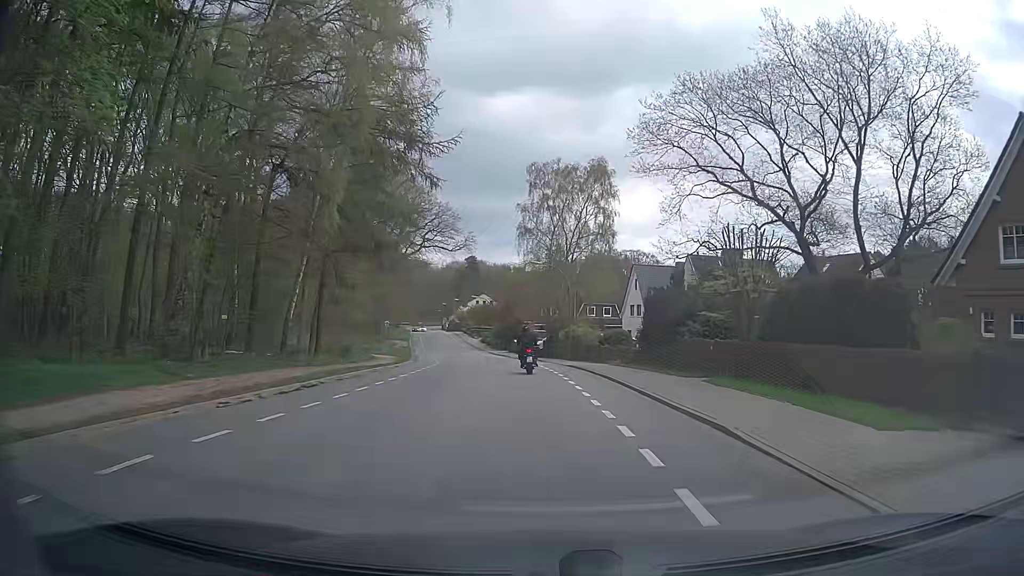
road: secondary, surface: asphalt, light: Day
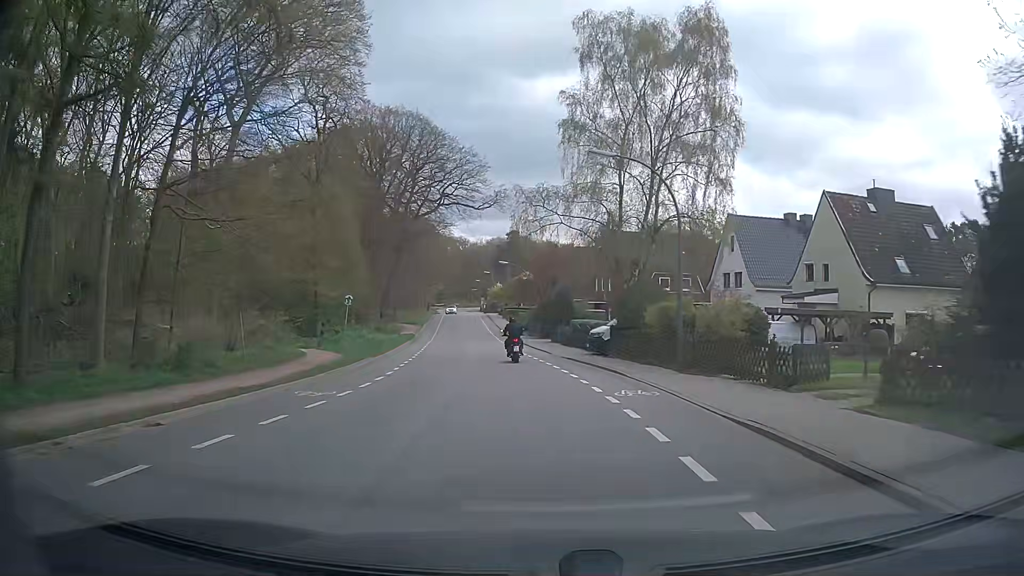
(-0.2, +23.1) m; -2°
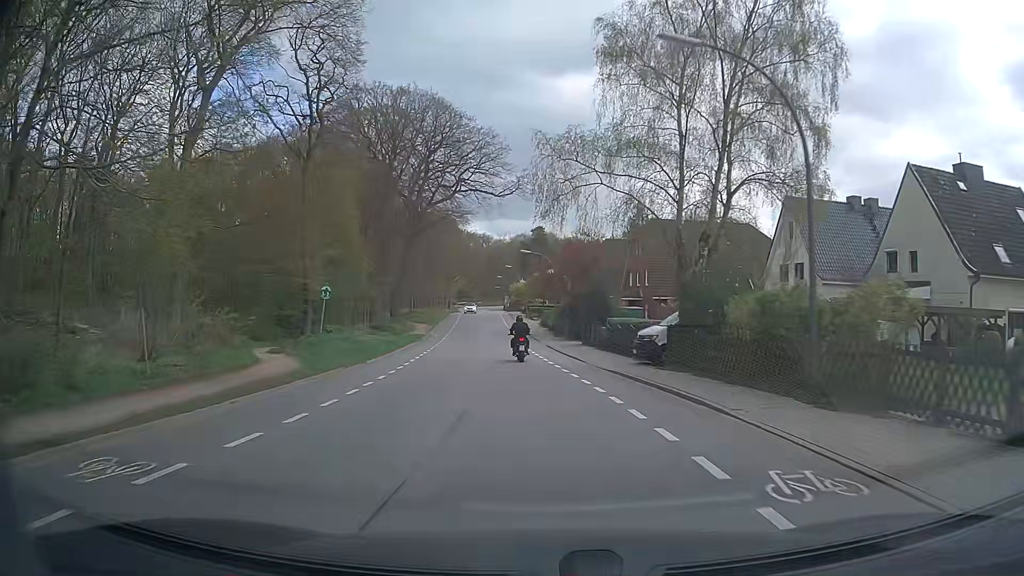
(-0.2, +7.8) m; -3°
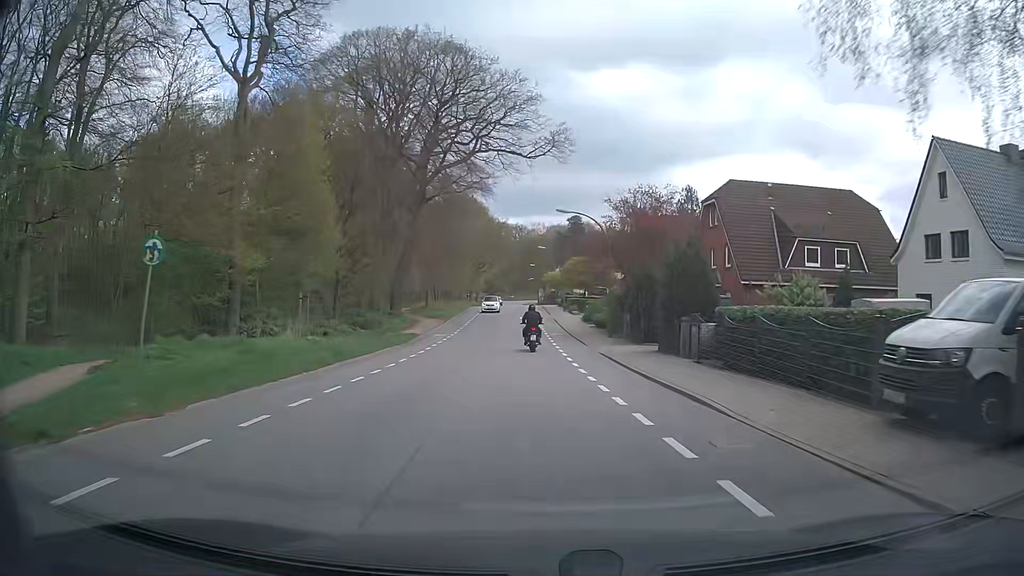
(-0.4, +15.4) m; -3°
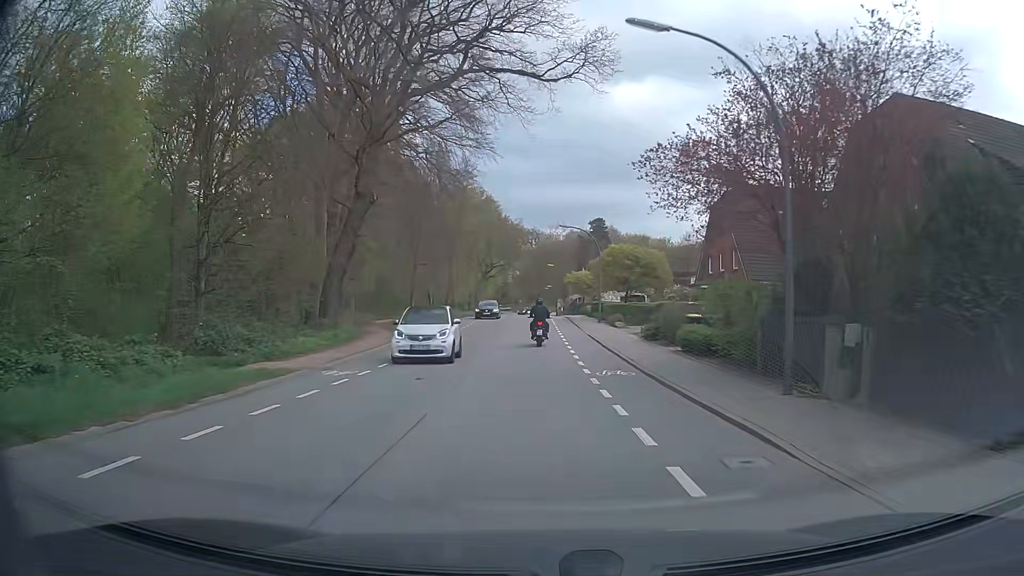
(-0.5, +21.4) m; -2°
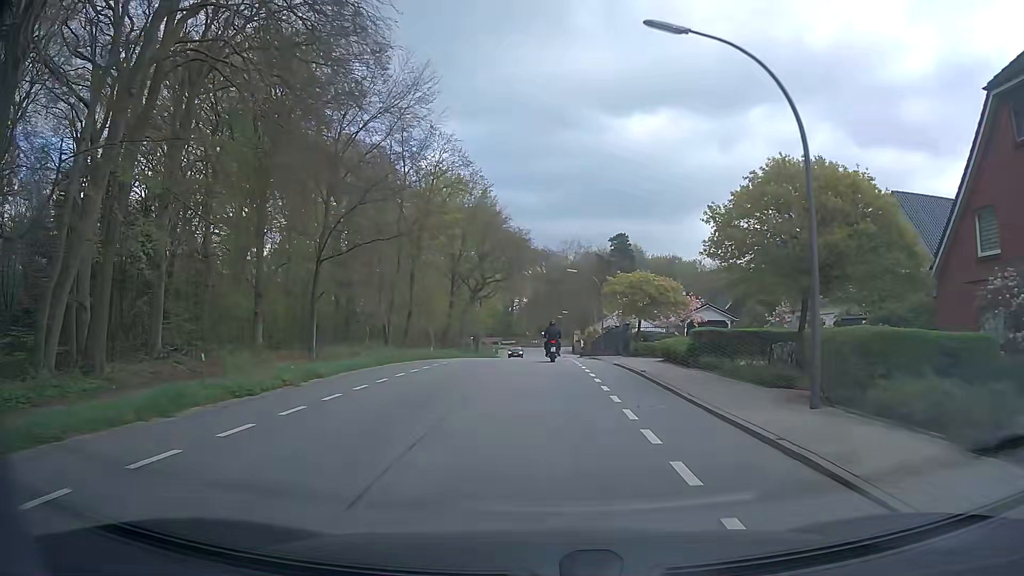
(-0.2, +32.0) m; 0°
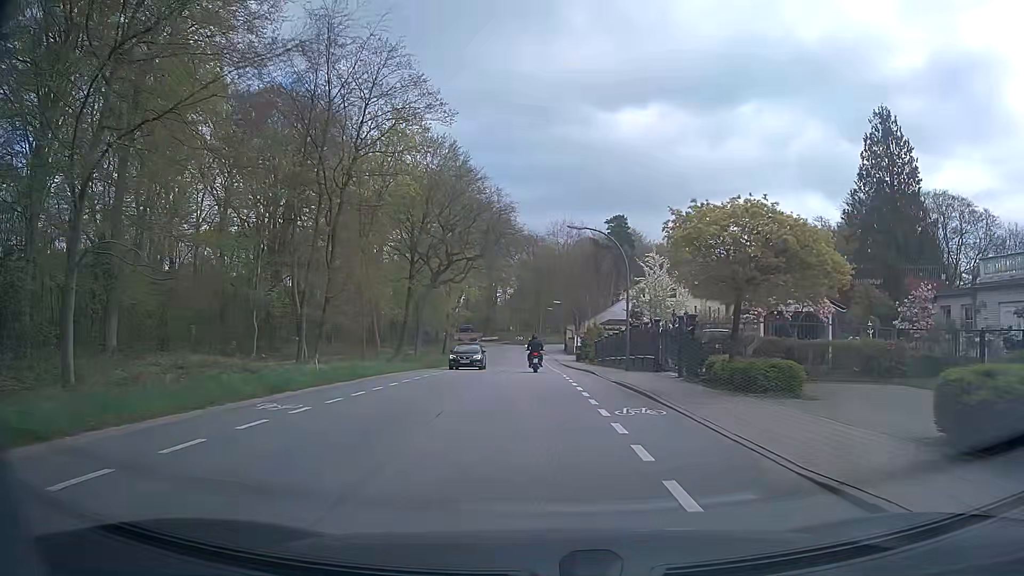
(-0.1, +19.4) m; -1°
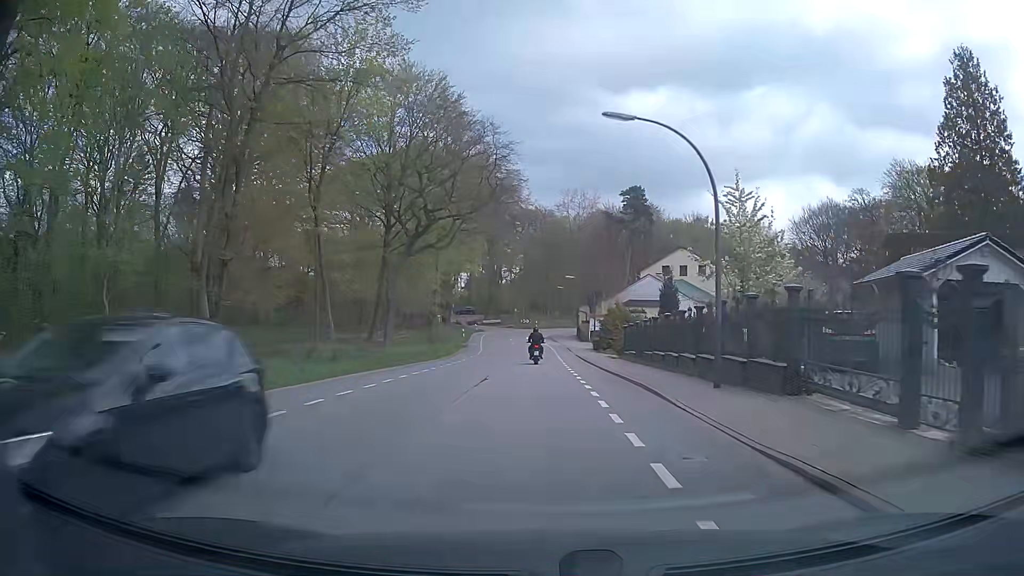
(+0.3, +13.6) m; +1°
(0, +10) (0, +20) (0, +30) (0, +40) (-1, +50) (-1, +60) (-2, +70) (-2, +80) (0, +90) (+4, +99) m
